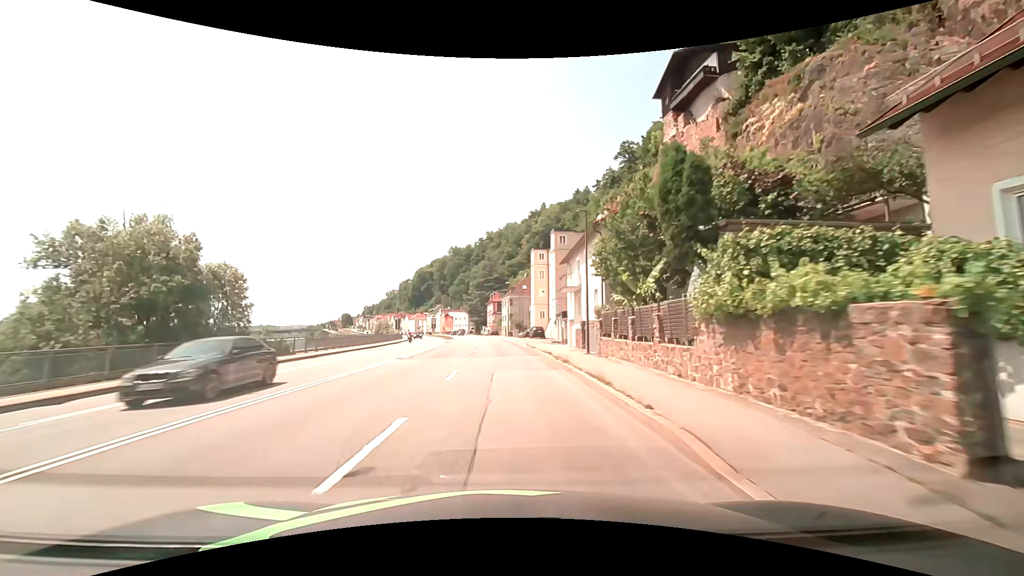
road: primary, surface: asphalt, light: Day
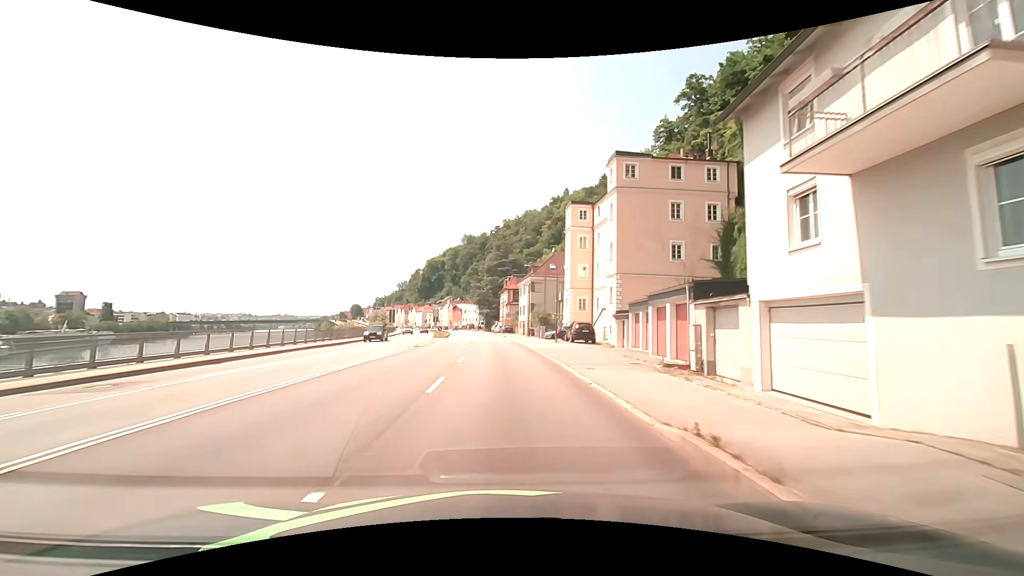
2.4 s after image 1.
(-0.6, +30.4) m; -2°
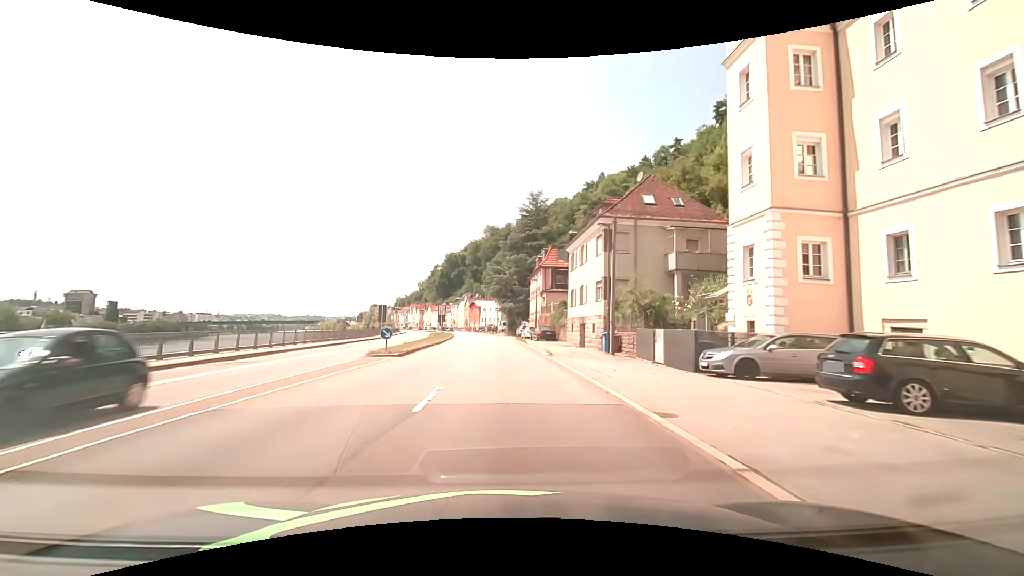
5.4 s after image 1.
(-0.8, +38.2) m; -3°
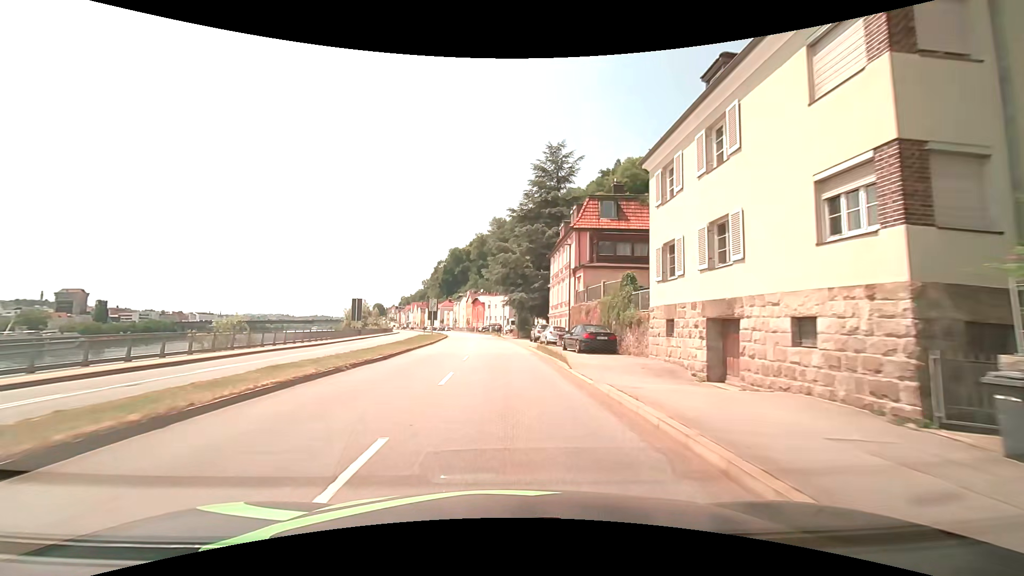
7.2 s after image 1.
(-0.1, +23.0) m; -1°
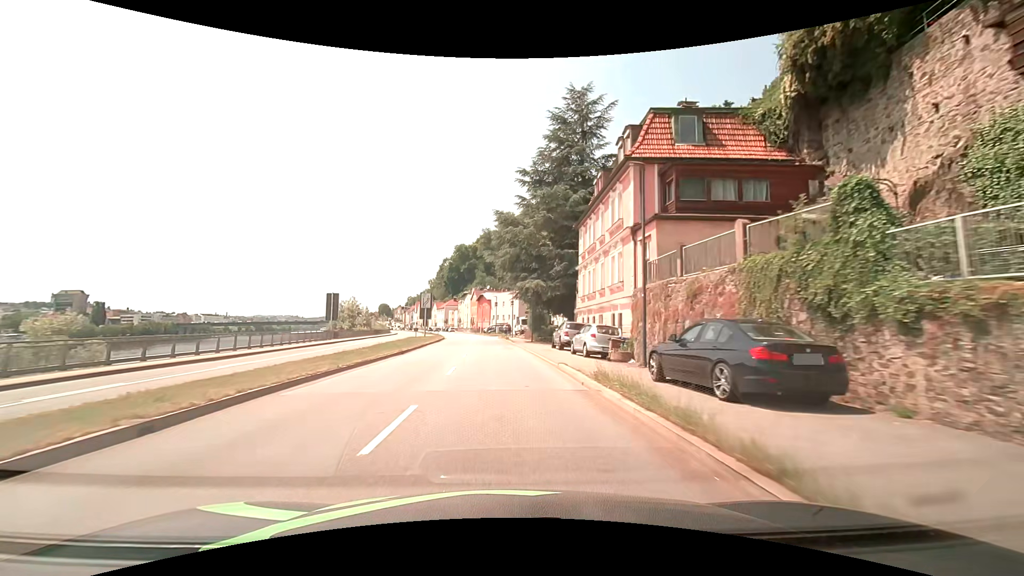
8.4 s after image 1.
(+0.1, +15.3) m; 0°
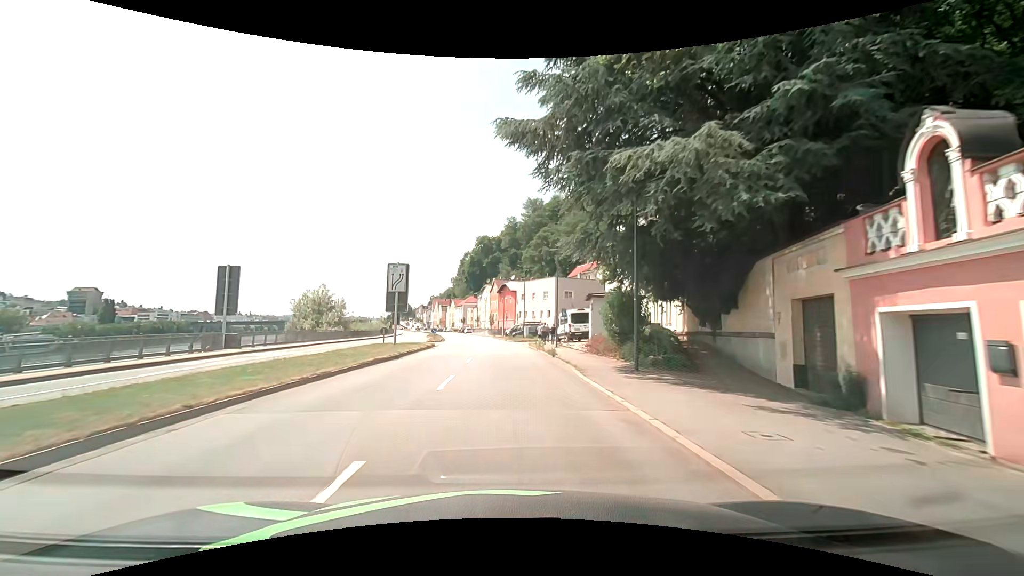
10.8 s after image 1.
(-0.6, +30.6) m; -2°
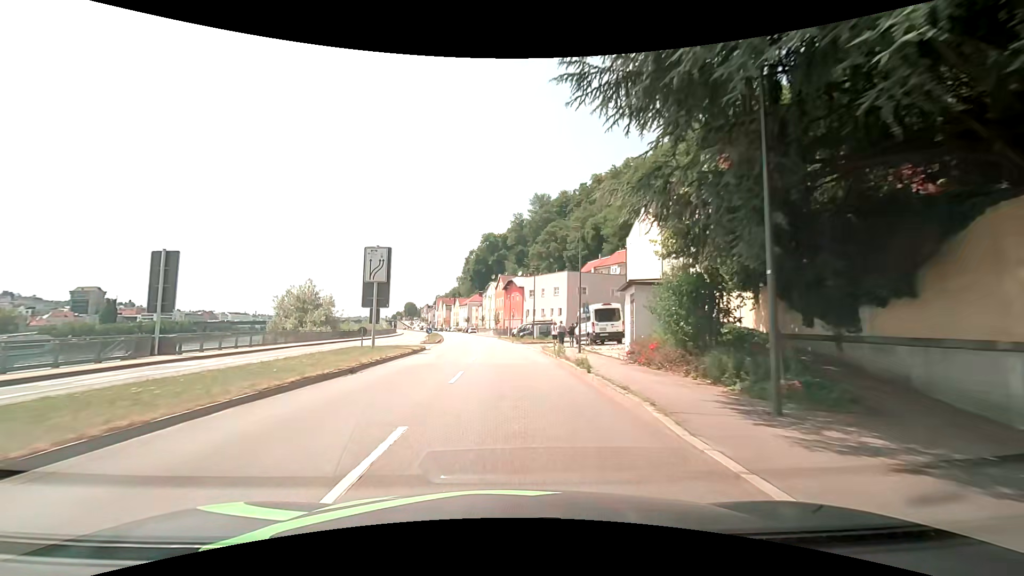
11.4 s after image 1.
(-0.1, +7.6) m; -1°
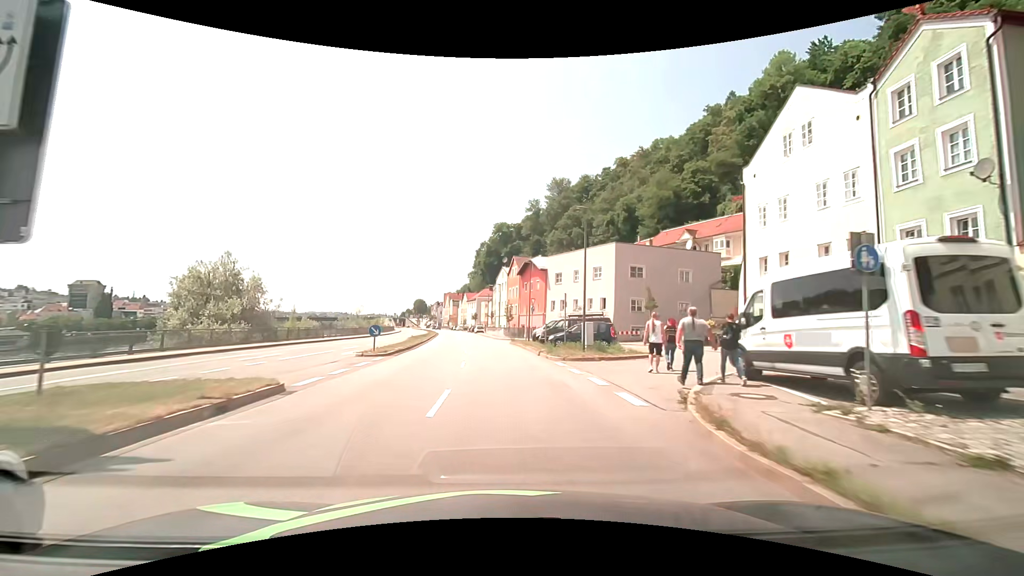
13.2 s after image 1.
(-0.4, +22.9) m; -2°
(0, +10) (0, +20) (-1, +30) (-1, +40) (-2, +50) (-3, +60) (-4, +70) (-5, +80) (-6, +90) (-8, +100) m
